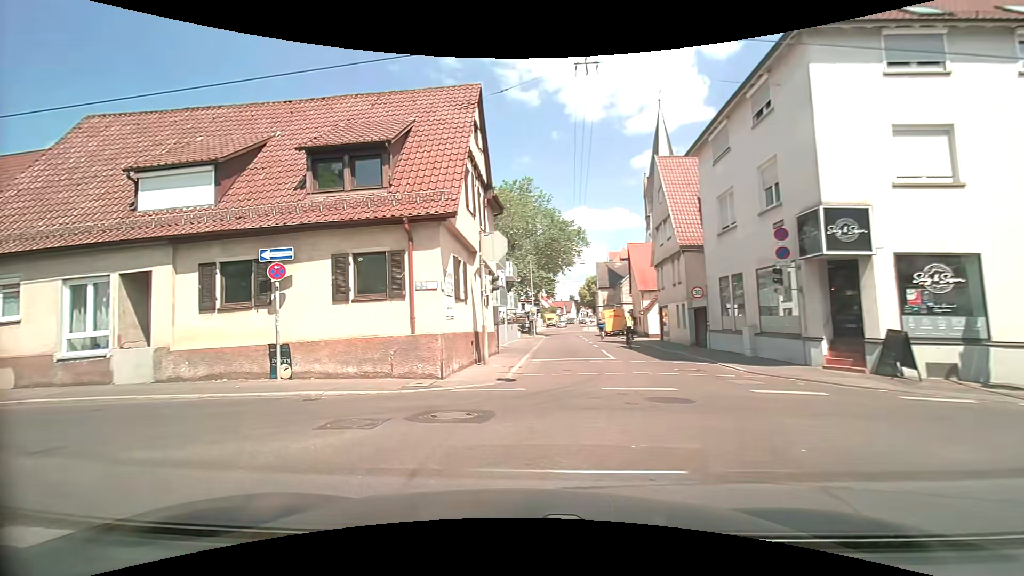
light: Day
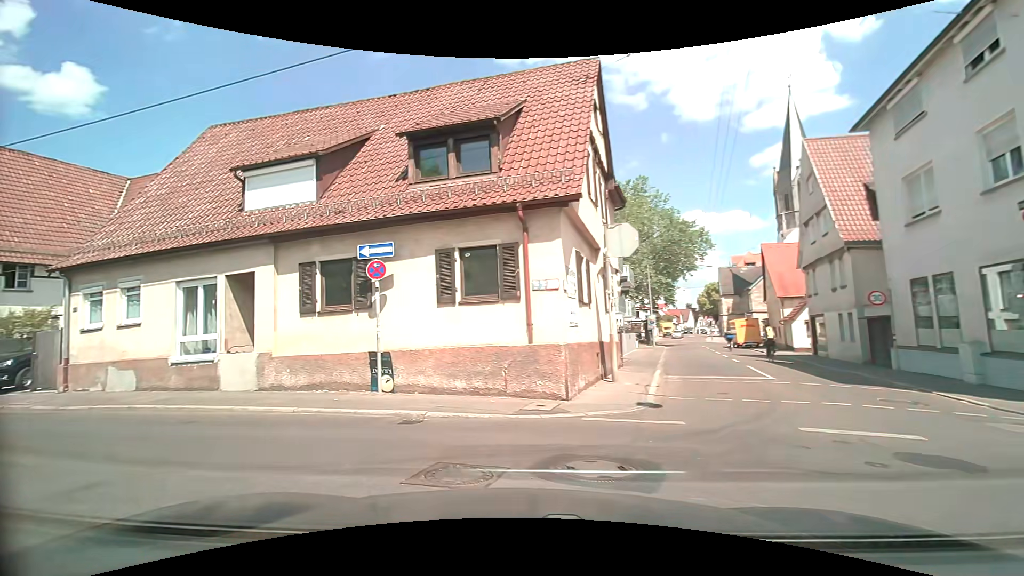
(-0.2, +2.3) m; -11°
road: residential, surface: asphalt
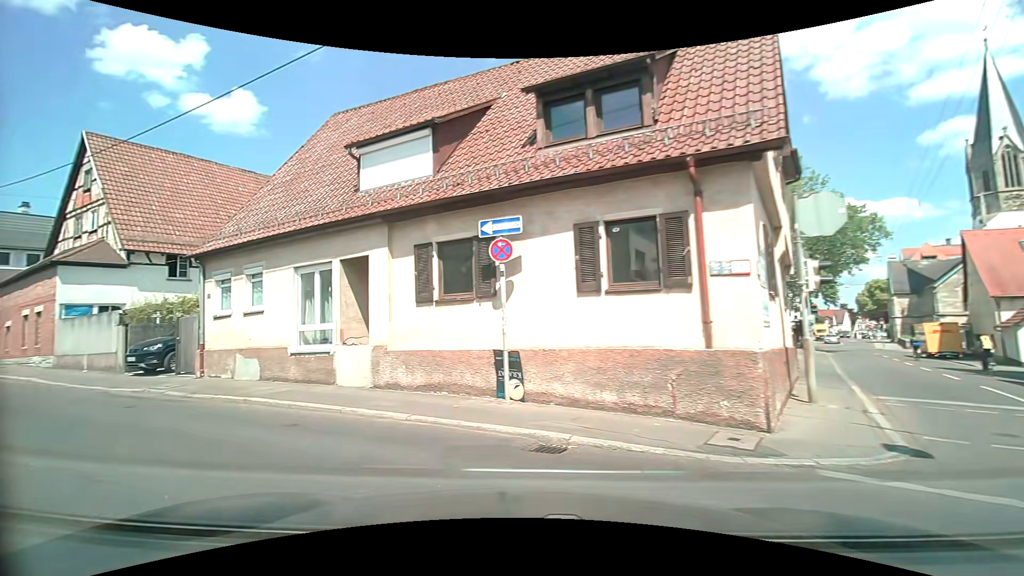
(-0.3, +2.3) m; -14°
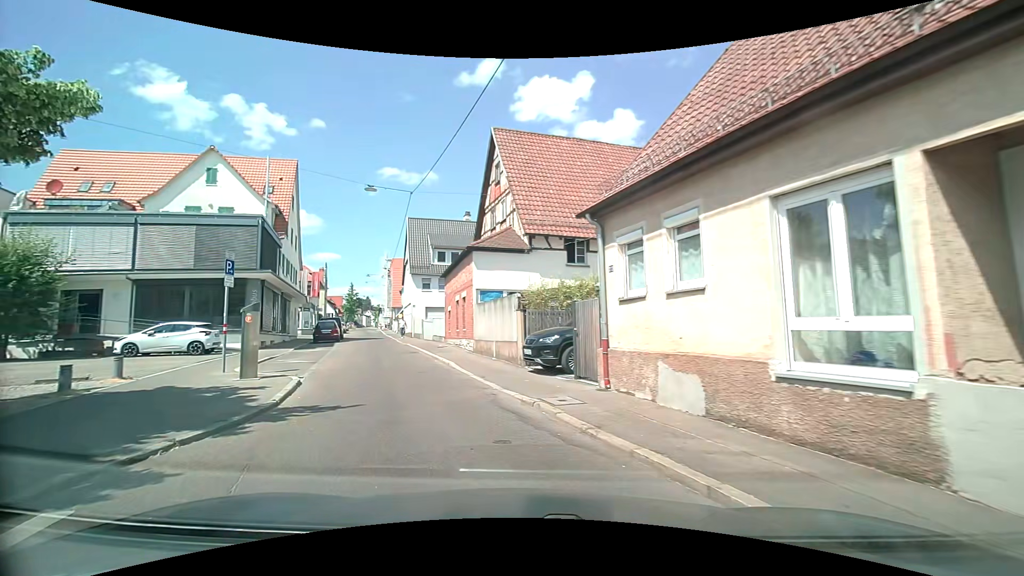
(-2.6, +6.2) m; -42°
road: tertiary
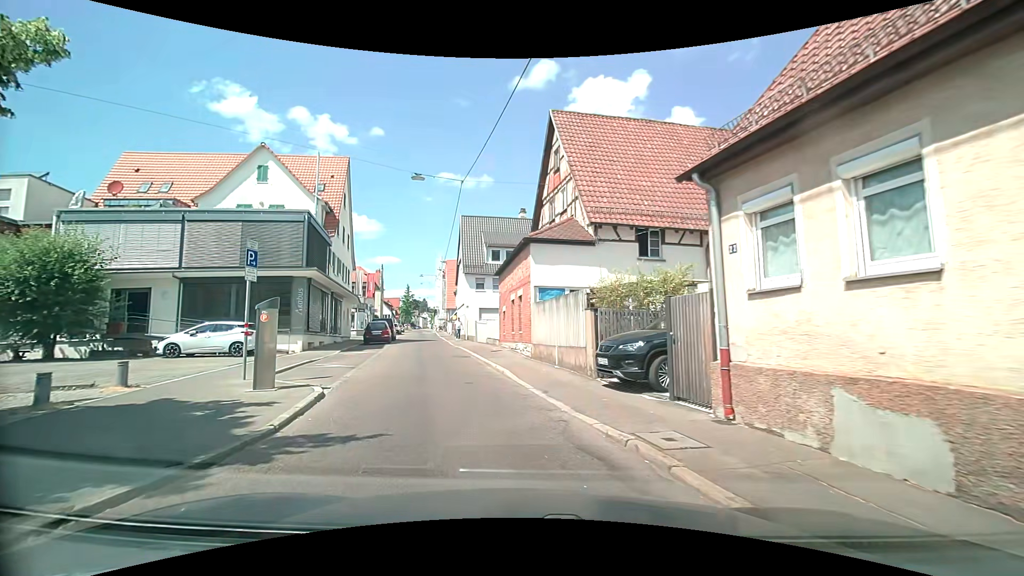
(-0.2, +2.5) m; -8°
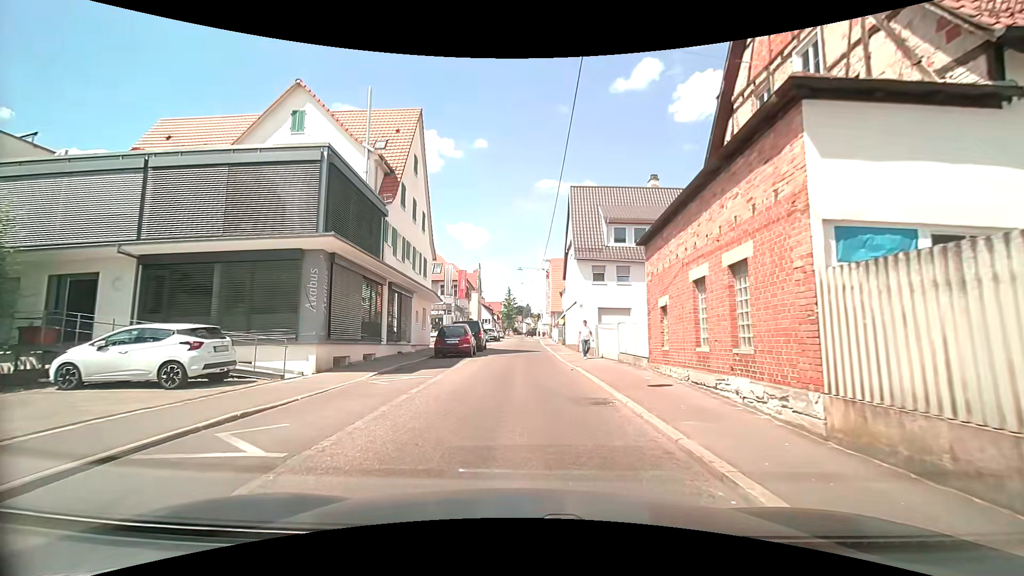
(-1.5, +11.4) m; -12°
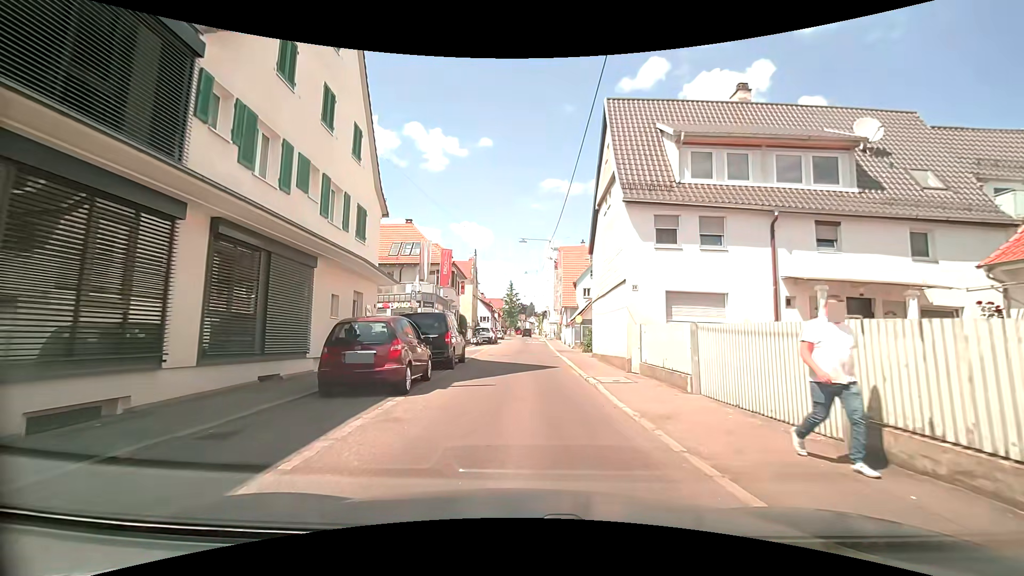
(-0.1, +13.4) m; +1°
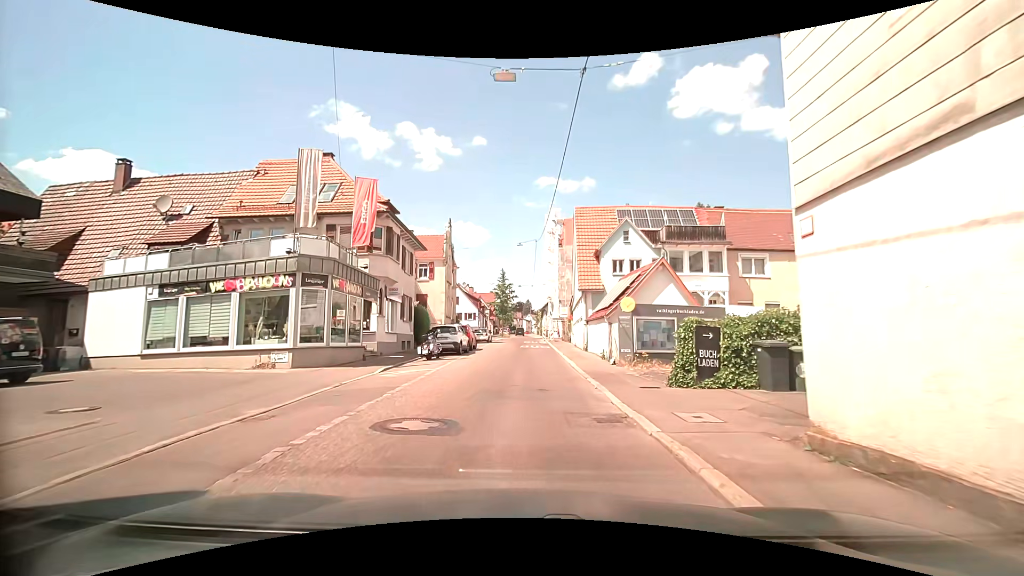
(-0.5, +19.0) m; 0°
(0, +10) (0, +20) (0, +30) (-1, +40) (-1, +50) (-1, +60) (-1, +70) (-2, +80) (-2, +90) (-2, +100) m
